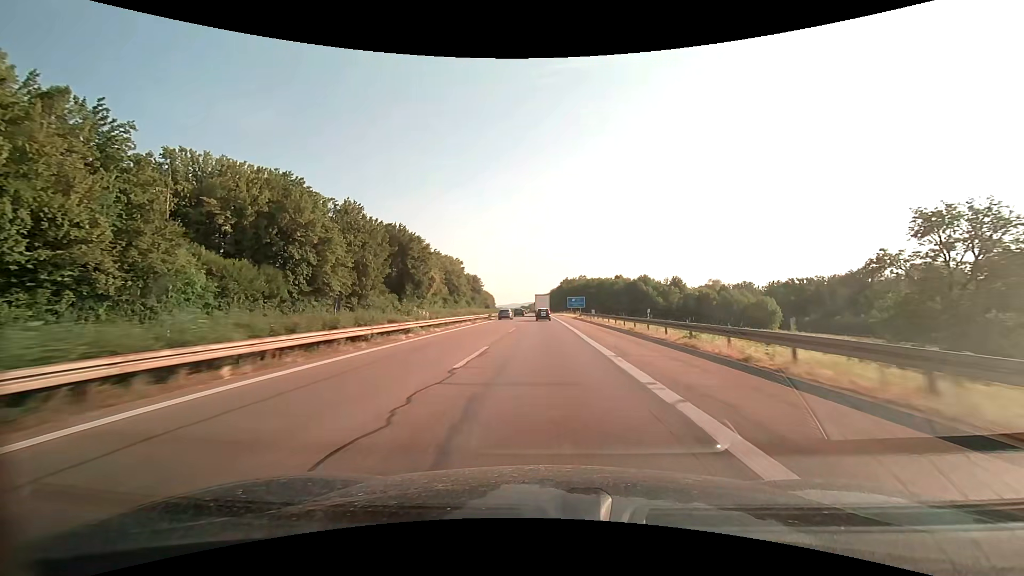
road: motorway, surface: asphalt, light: Day
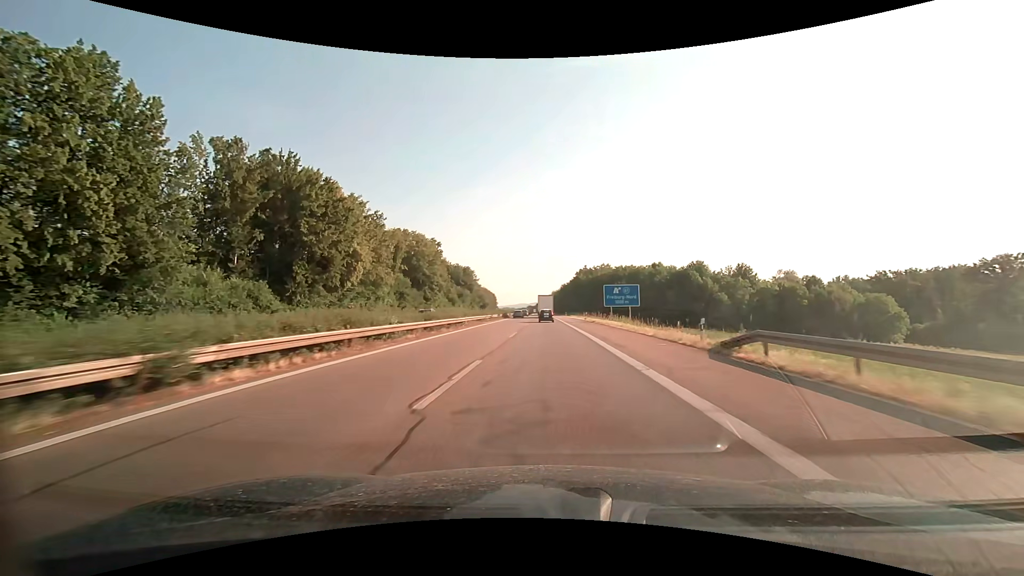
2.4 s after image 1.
(-0.5, +57.9) m; -1°
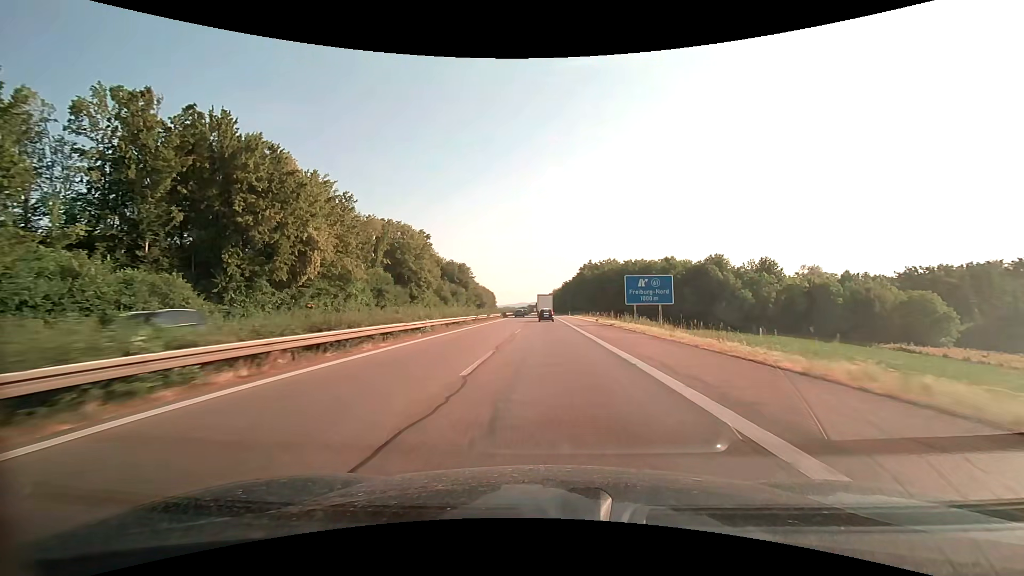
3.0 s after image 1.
(0.0, +14.4) m; 0°
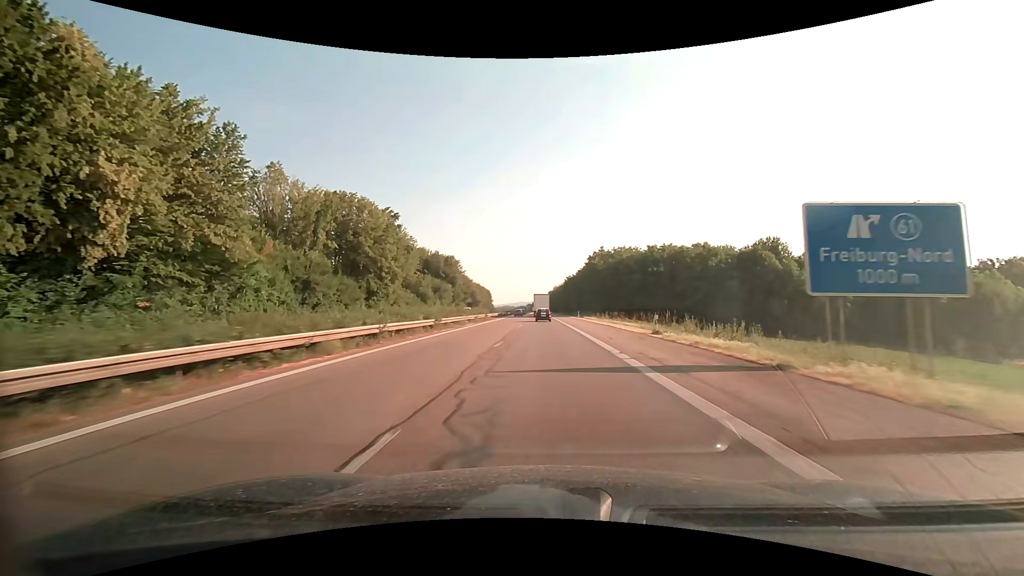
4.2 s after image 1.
(-0.1, +28.6) m; 0°
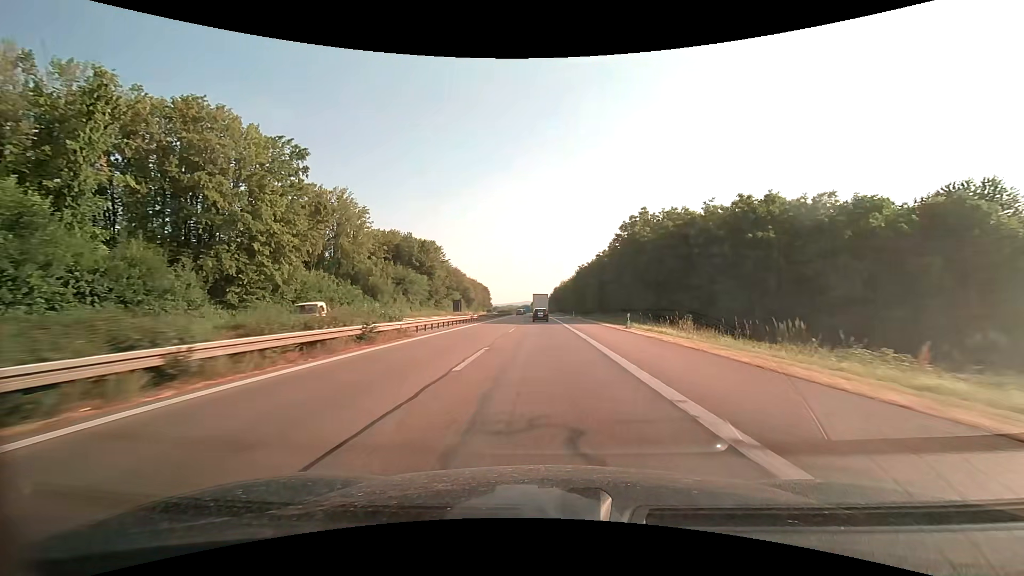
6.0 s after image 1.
(-0.1, +42.5) m; 0°
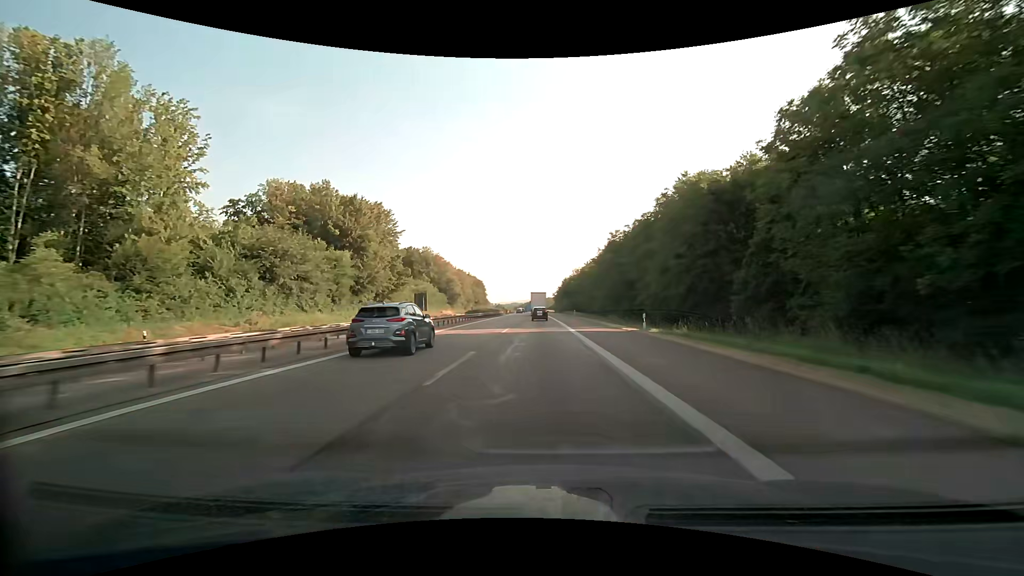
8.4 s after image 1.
(-0.5, +56.0) m; -1°
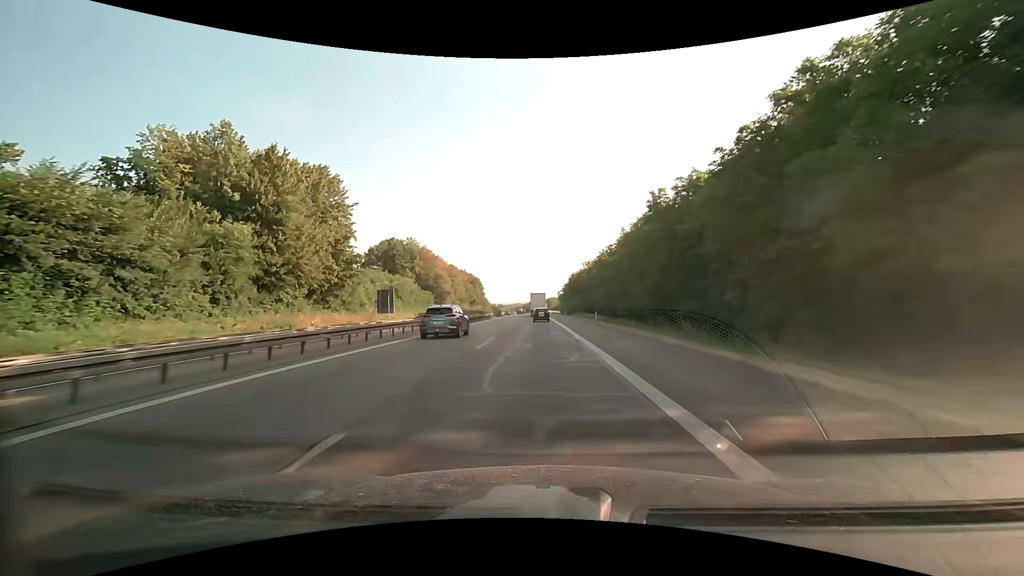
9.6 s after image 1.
(-0.1, +27.5) m; 0°
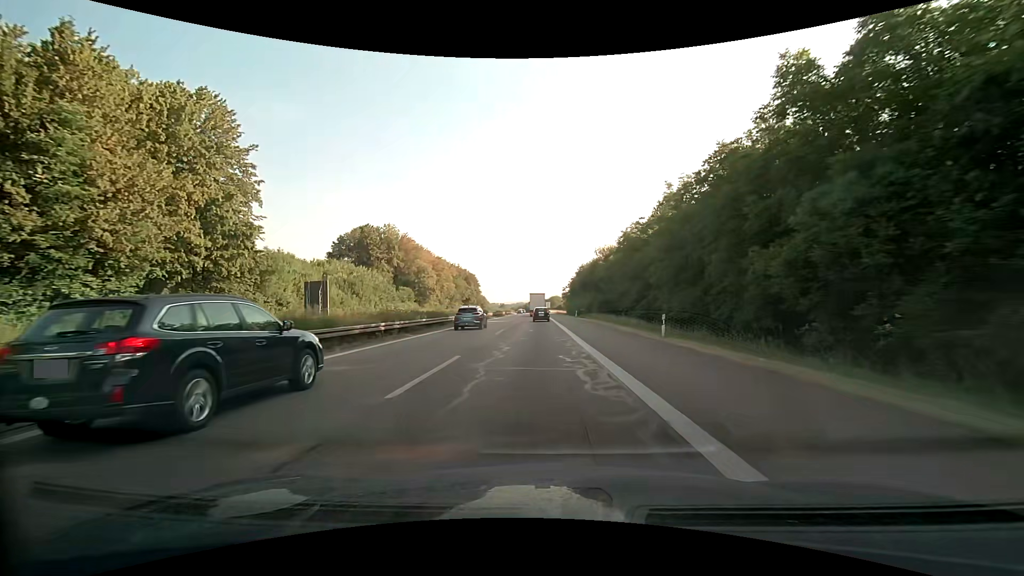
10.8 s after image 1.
(-0.1, +27.1) m; -1°
(0, +10) (0, +20) (0, +30) (0, +40) (0, +50) (0, +60) (0, +70) (-1, +80) (-1, +90) (-1, +100) m
